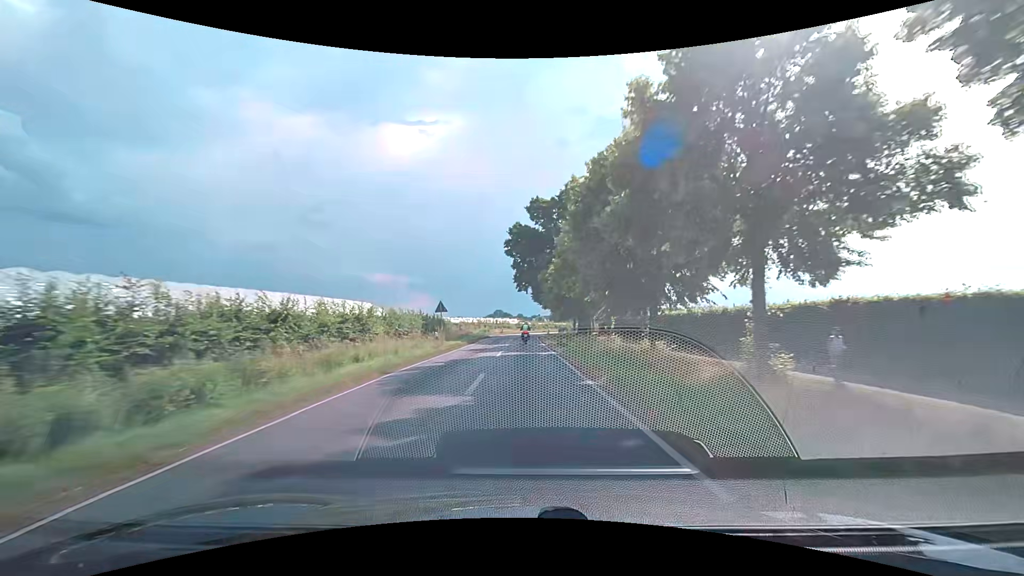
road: secondary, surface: asphalt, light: Day
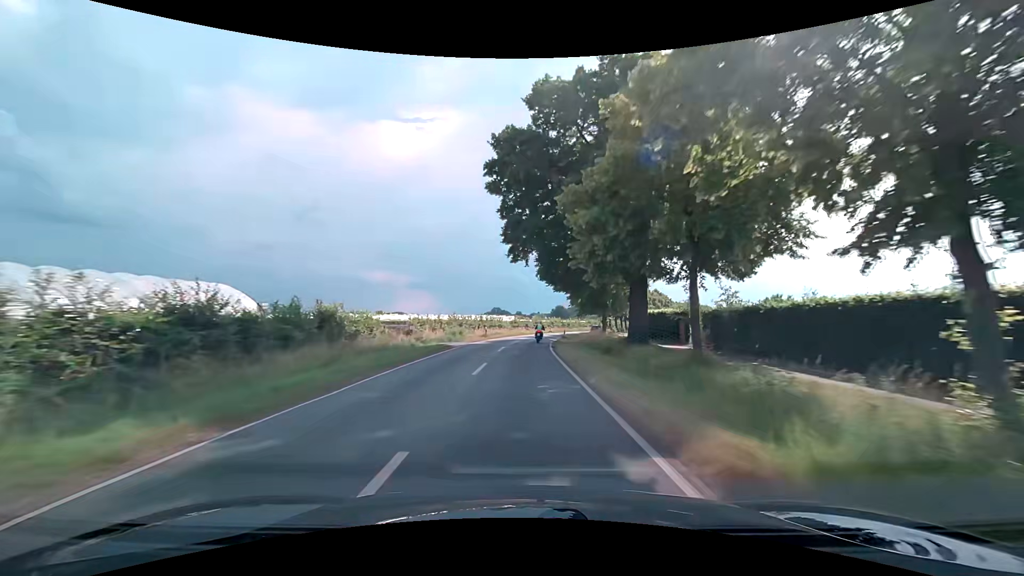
(+0.1, +32.2) m; 0°
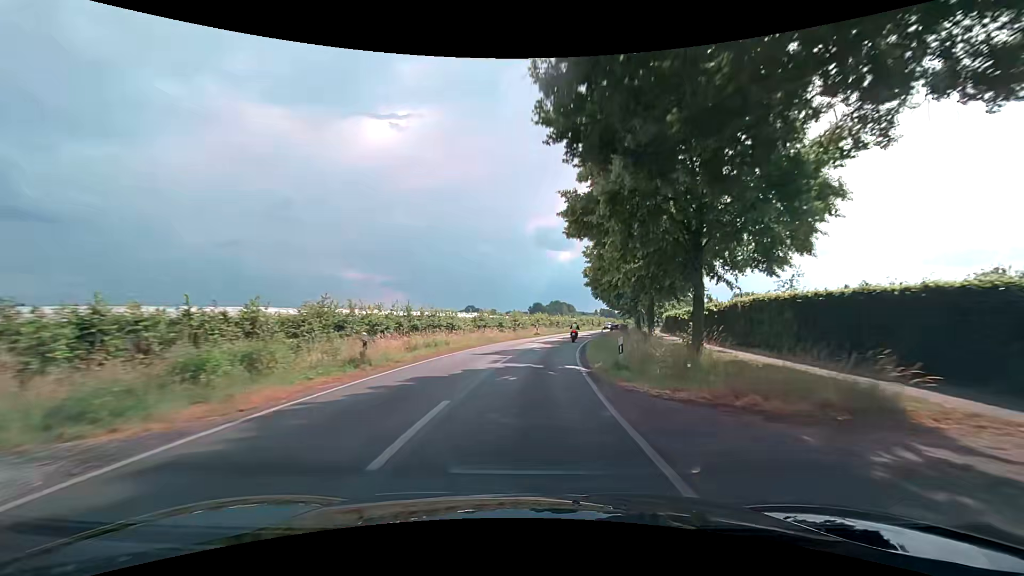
(+0.2, +32.2) m; +3°
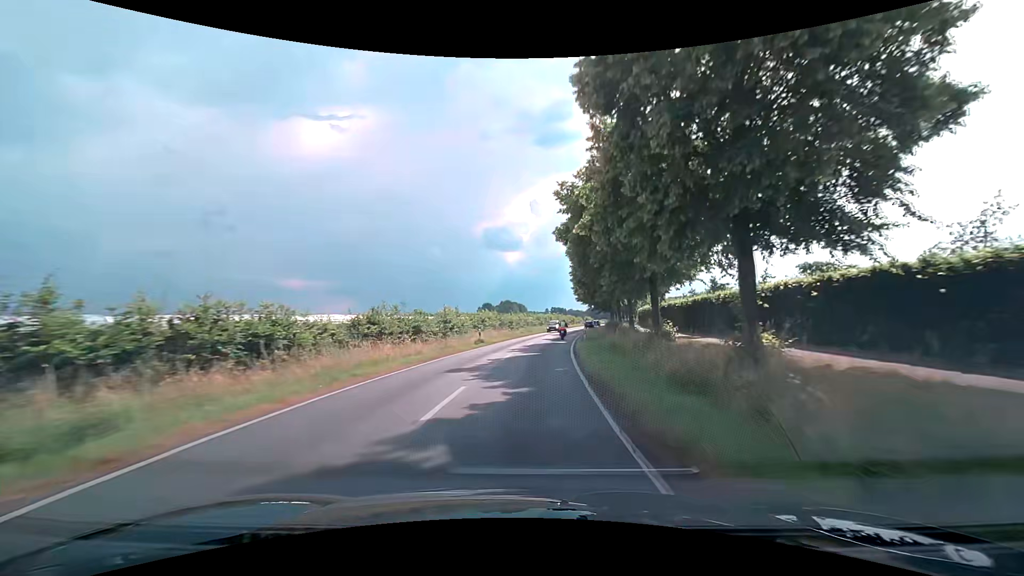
(+0.9, +21.4) m; +6°
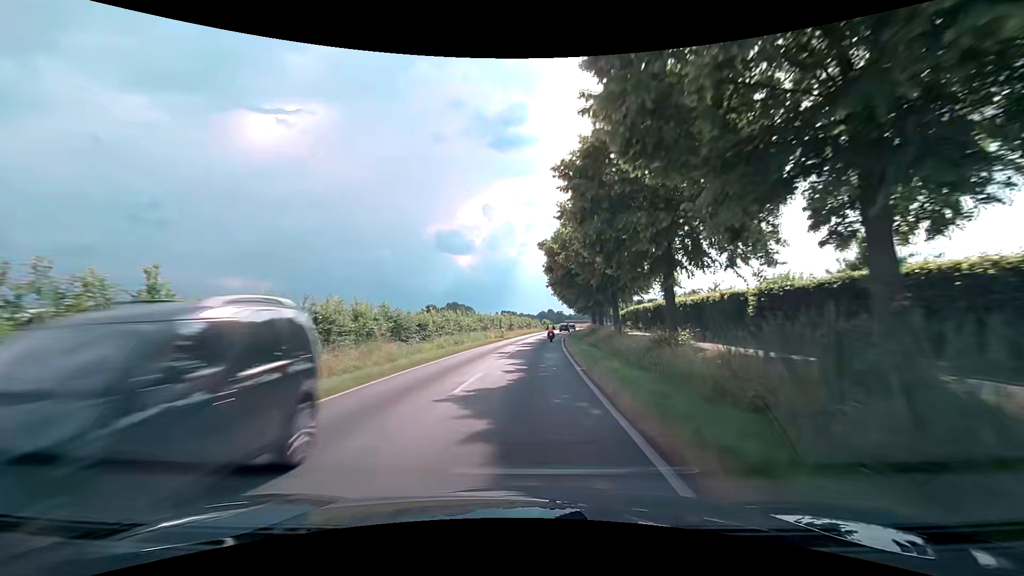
(+1.6, +32.2) m; +5°
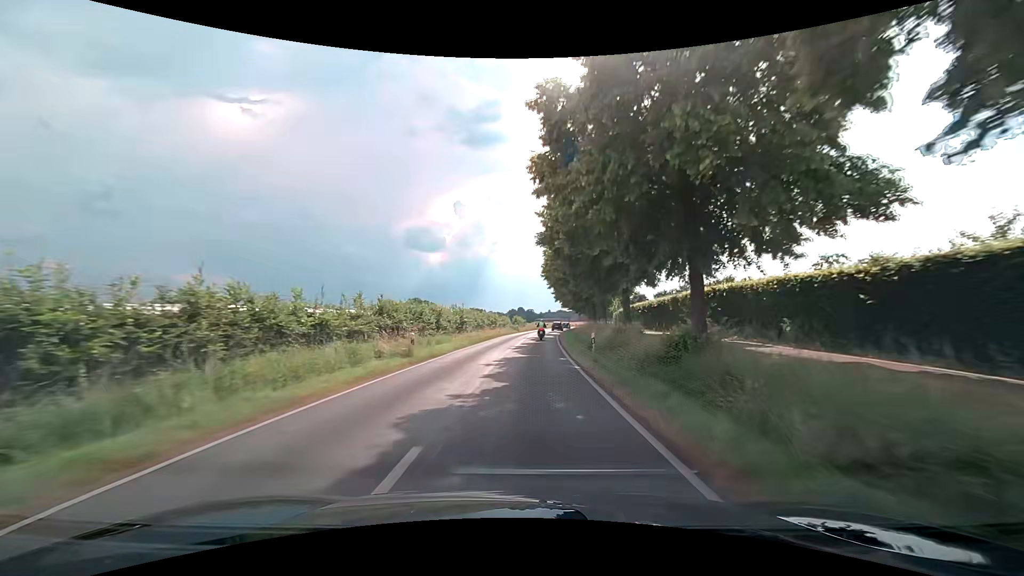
(+1.0, +32.1) m; +4°
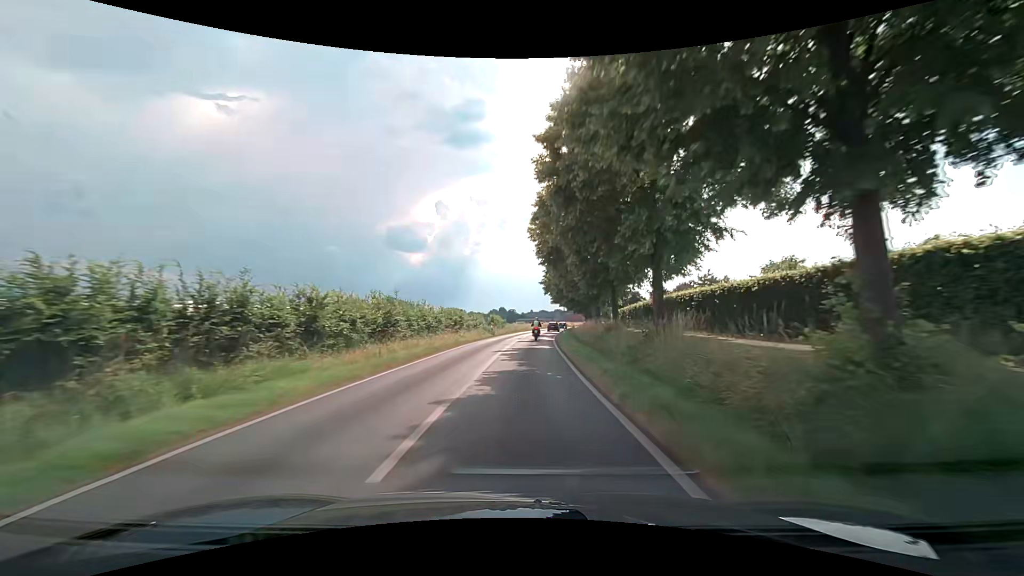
(+0.2, +20.9) m; +1°
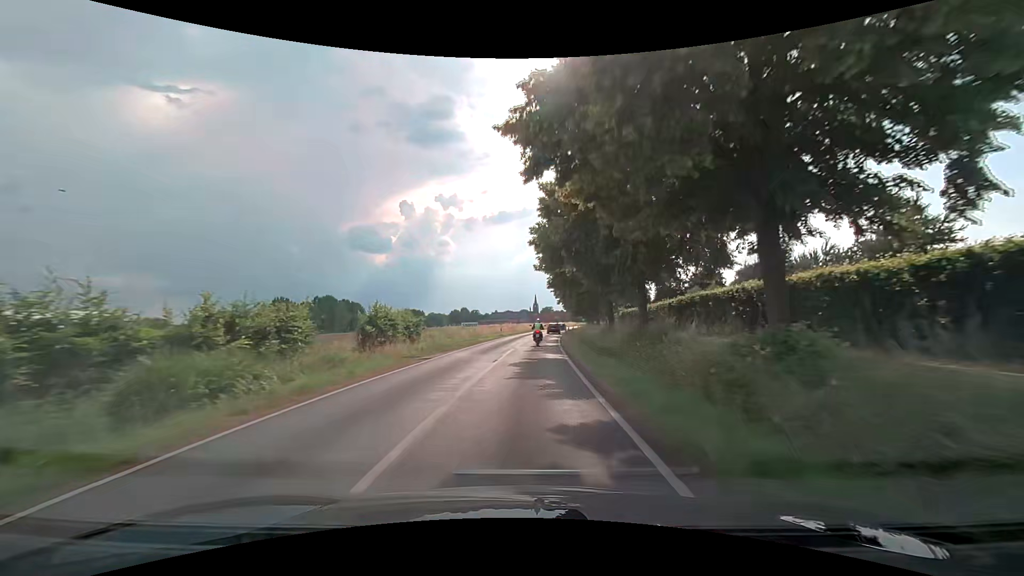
(+1.9, +47.4) m; +4°
(0, +10) (0, +20) (+1, +30) (+2, +40) (+2, +50) (+3, +60) (+4, +70) (+5, +80) (+6, +90) (+7, +100) m
